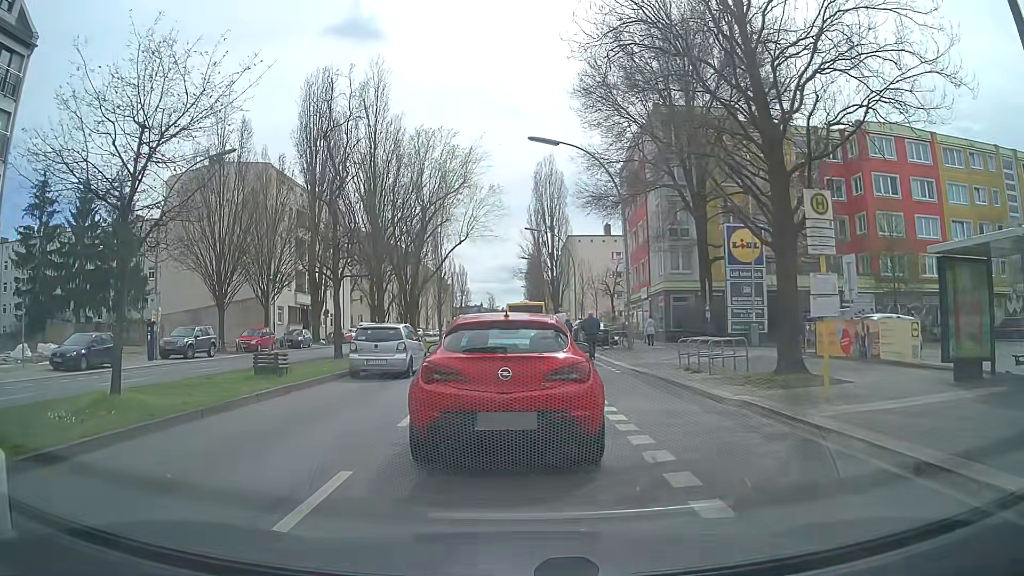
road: secondary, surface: asphalt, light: Day
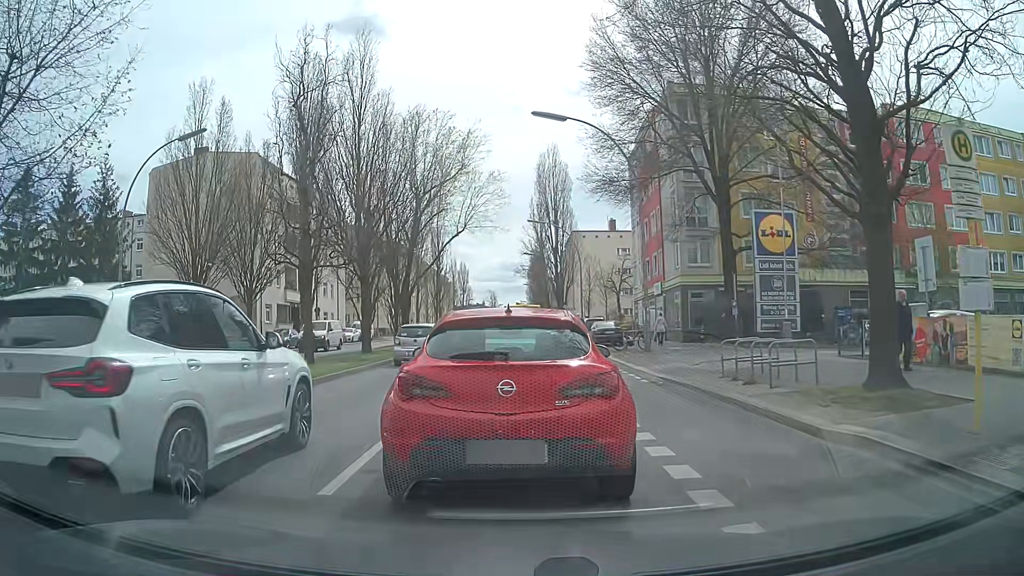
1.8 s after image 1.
(0.0, +3.7) m; 0°
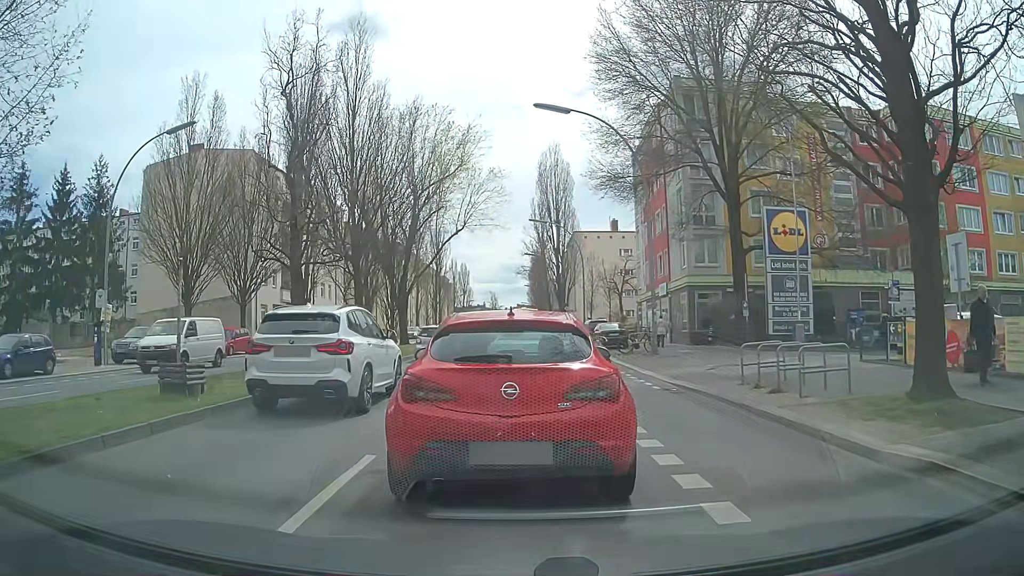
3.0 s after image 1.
(0.0, +1.3) m; 0°
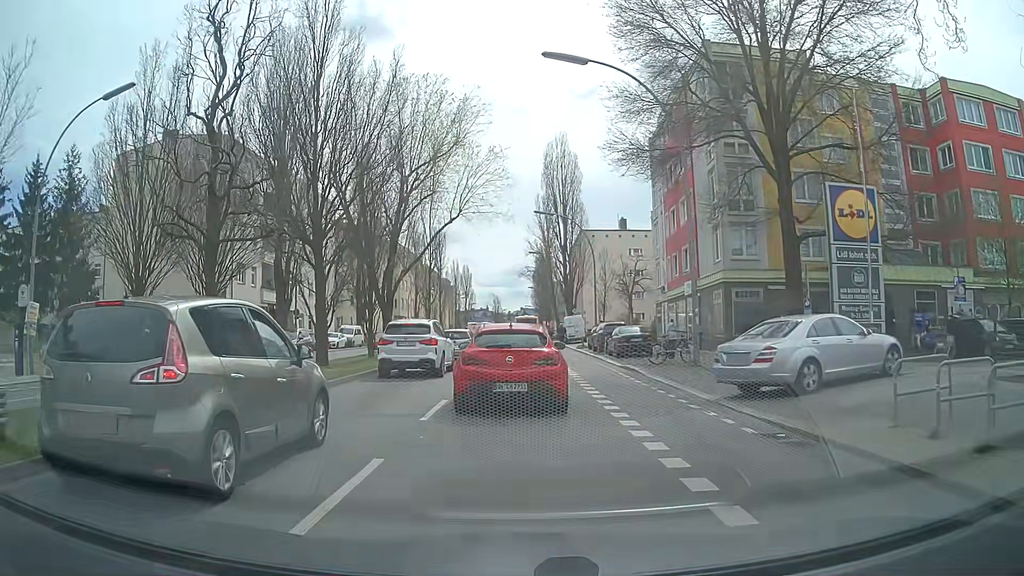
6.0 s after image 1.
(0.0, +6.4) m; 0°
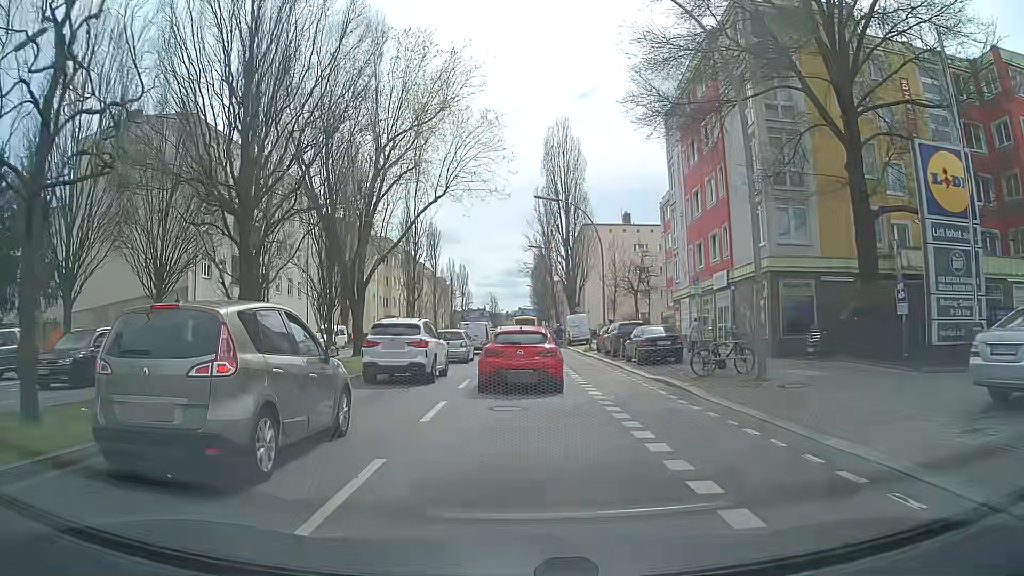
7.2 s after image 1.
(0.0, +6.4) m; 0°
(0, +10) (0, +20) (0, +30) (+1, +40) (+1, +50) (+1, +60) (+1, +70) (+1, +80) (+1, +90) (+1, +100) m
